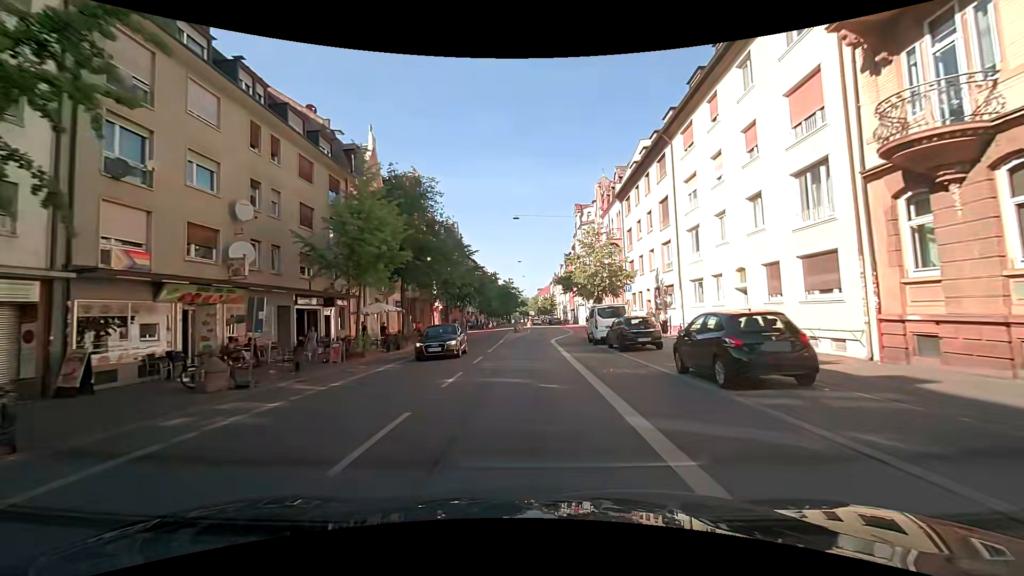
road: secondary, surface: asphalt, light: Day
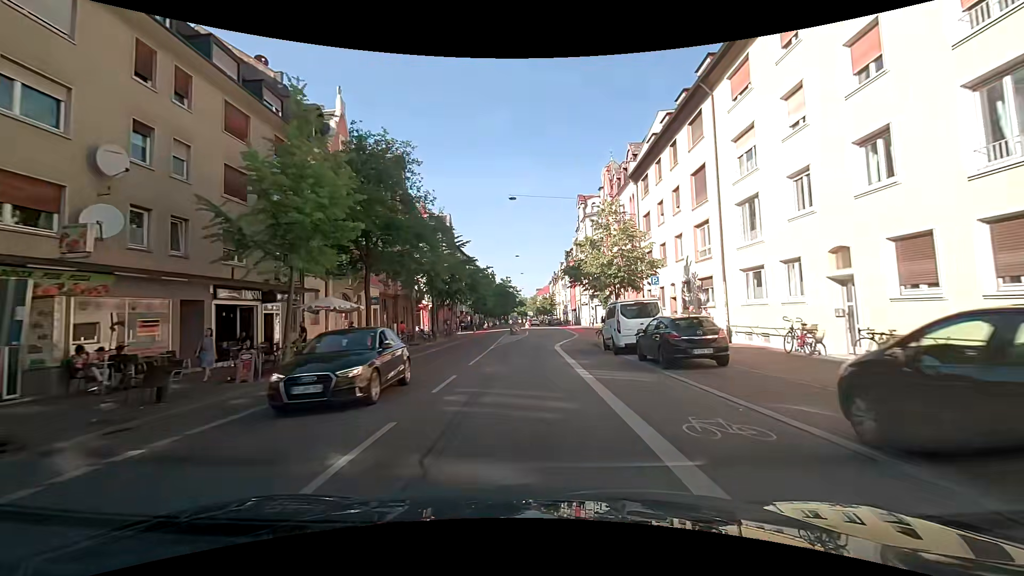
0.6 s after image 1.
(+0.1, +6.7) m; +1°
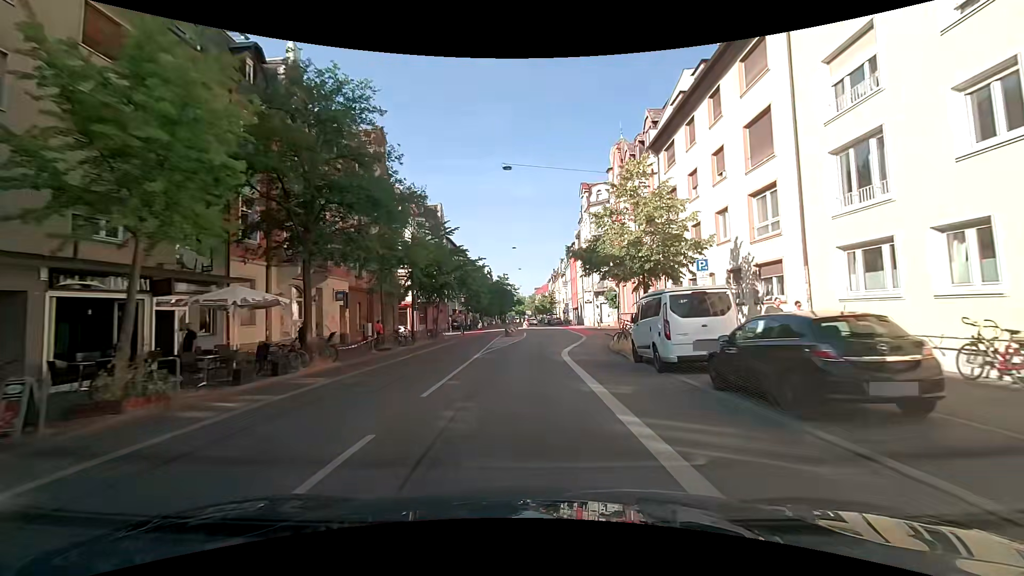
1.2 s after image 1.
(0.0, +6.7) m; +1°
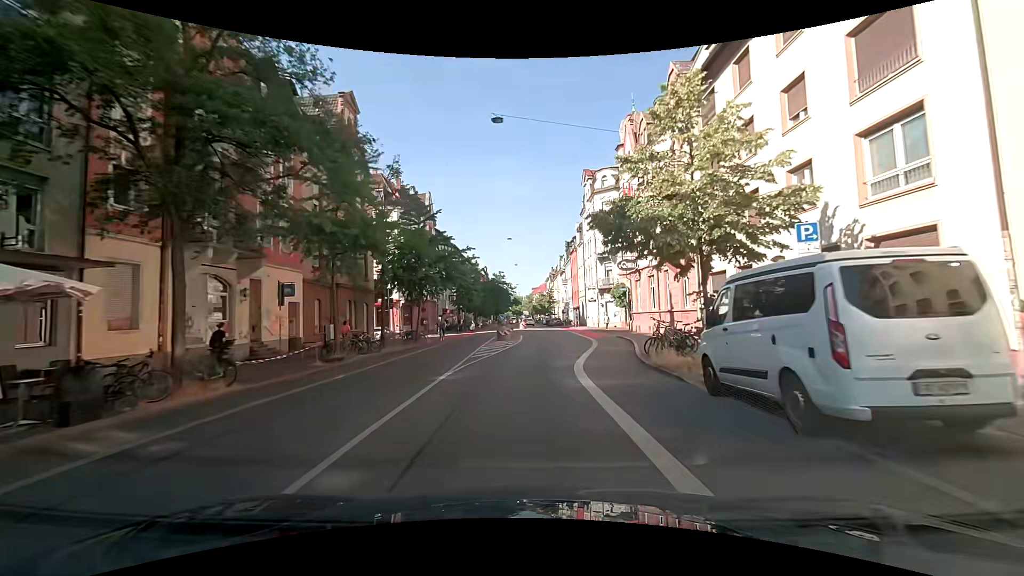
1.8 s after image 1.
(0.0, +6.7) m; 0°
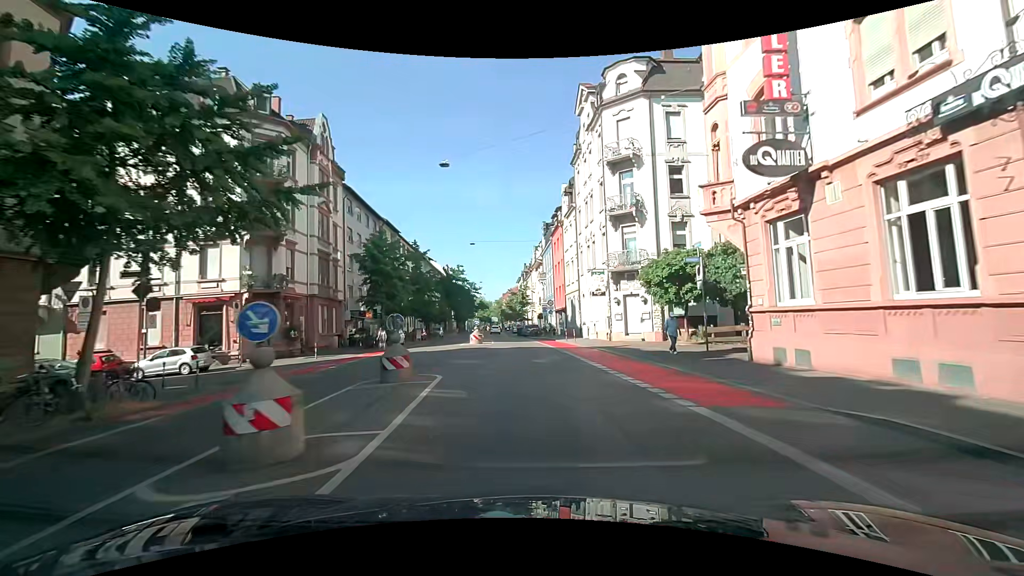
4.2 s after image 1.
(+0.8, +25.9) m; +3°
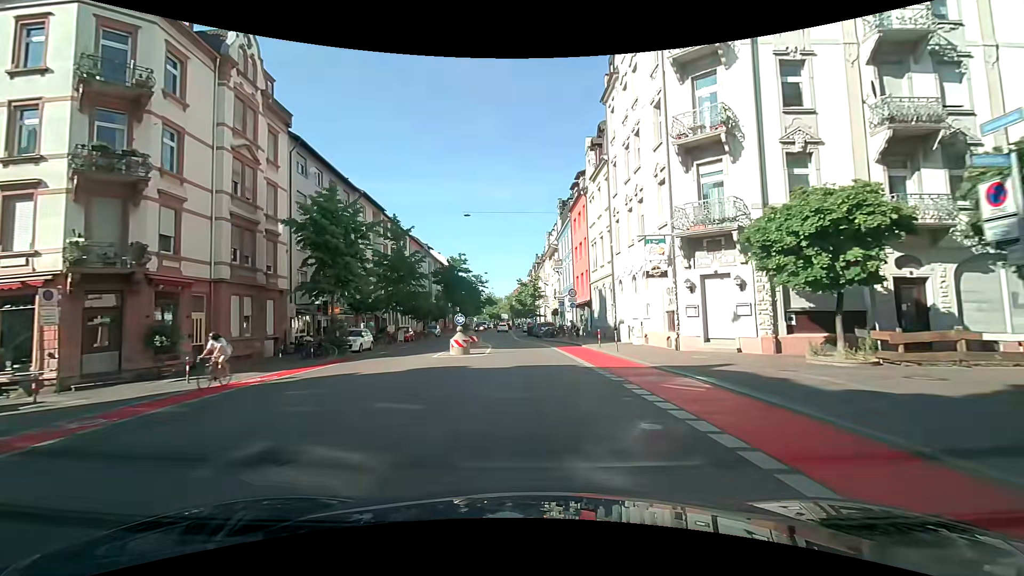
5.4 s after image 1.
(-0.2, +12.4) m; -1°
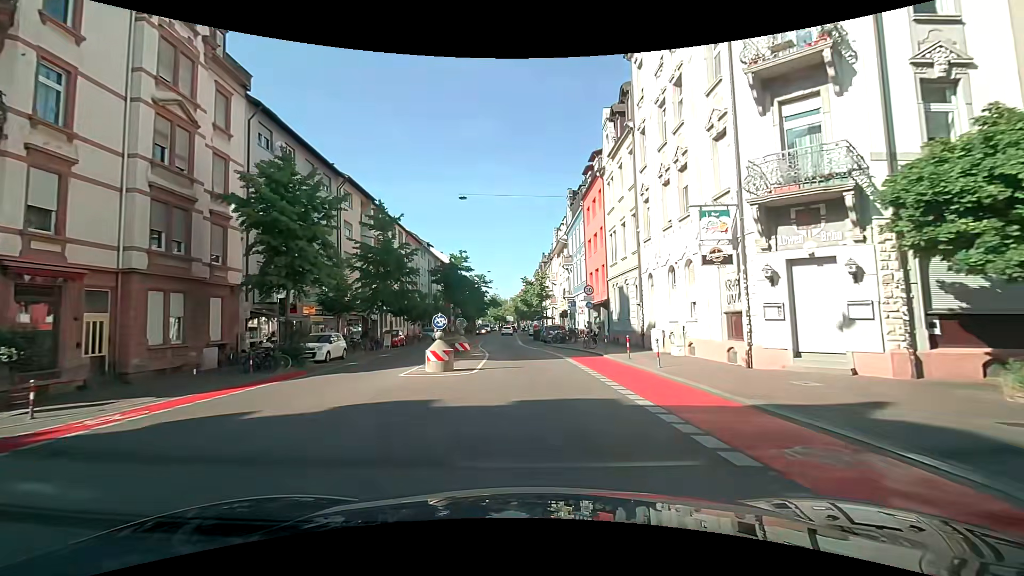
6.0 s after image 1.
(-0.1, +5.9) m; -1°
